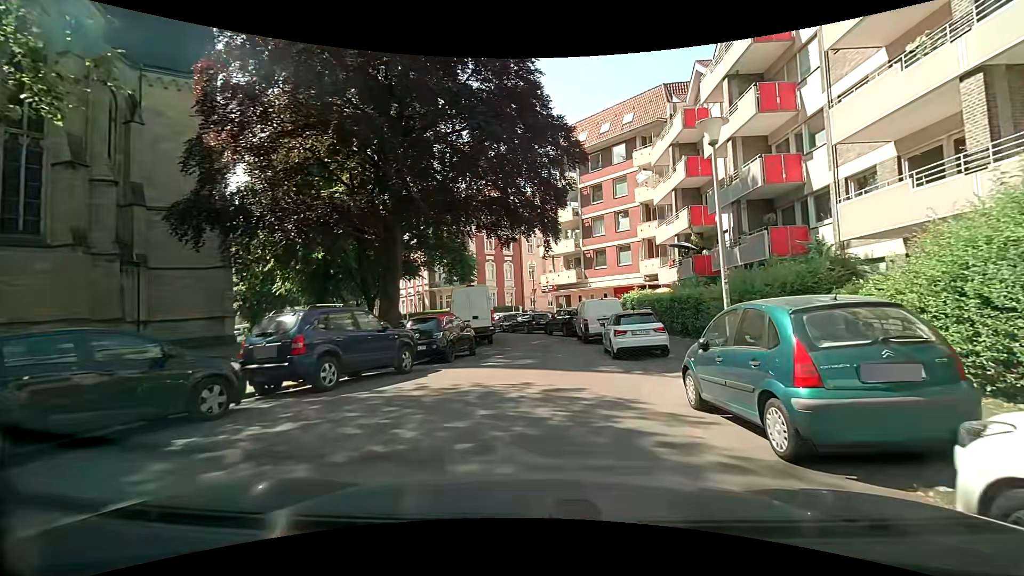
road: residential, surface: asphalt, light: Day
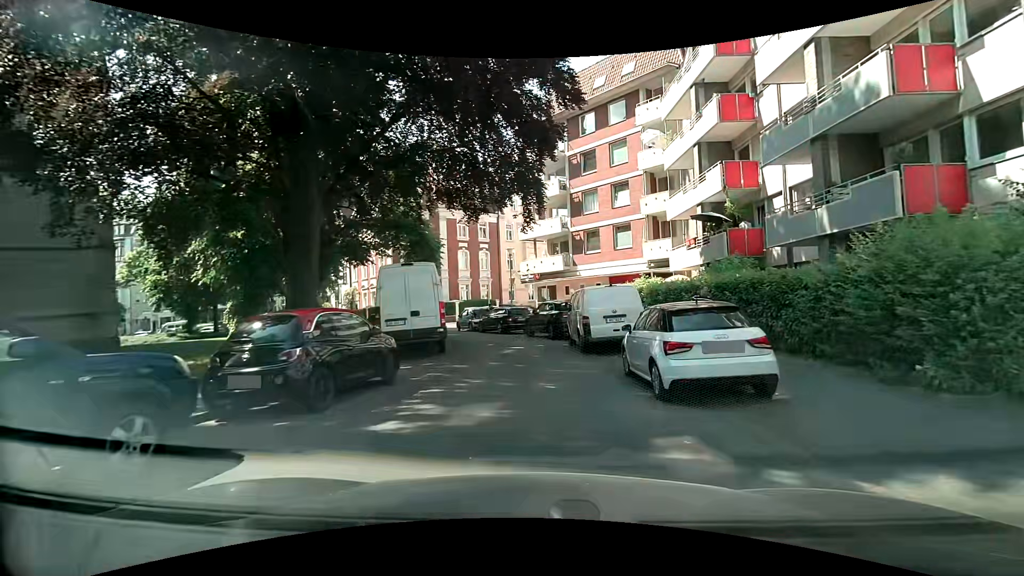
(0.0, +7.8) m; +1°
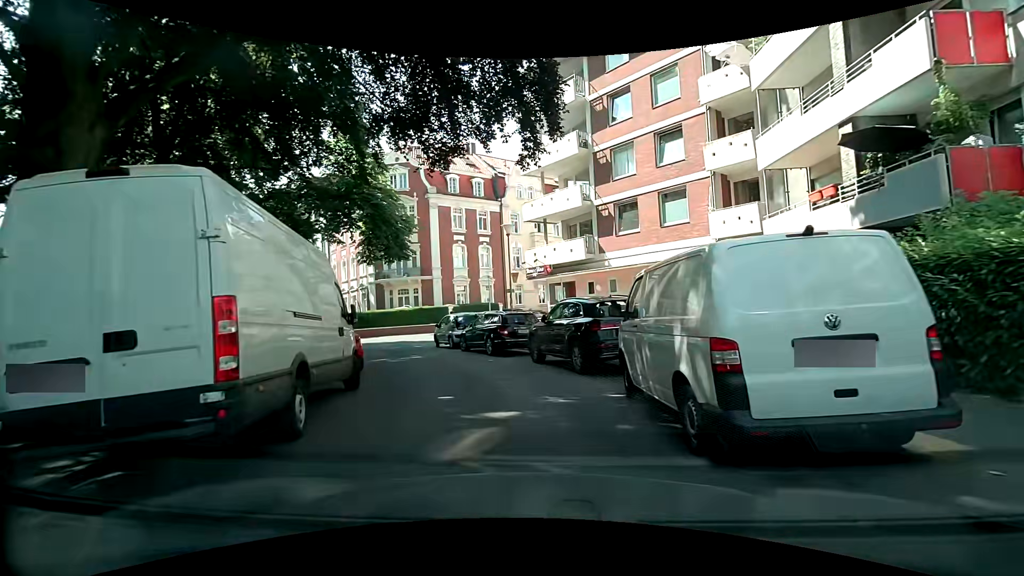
(+0.1, +10.2) m; -2°
